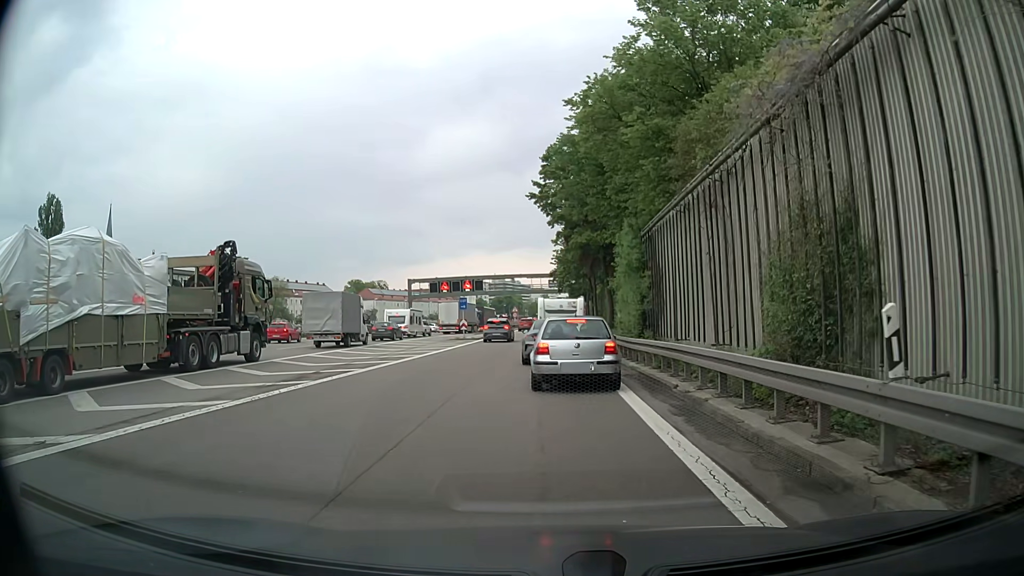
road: motorway_link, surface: asphalt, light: Day
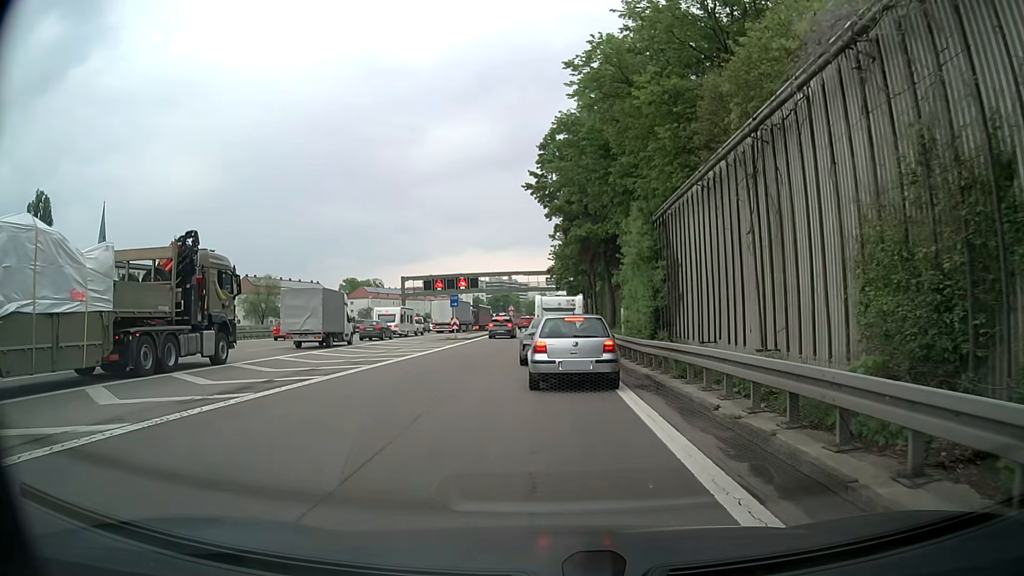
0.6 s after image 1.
(0.0, +3.3) m; 0°
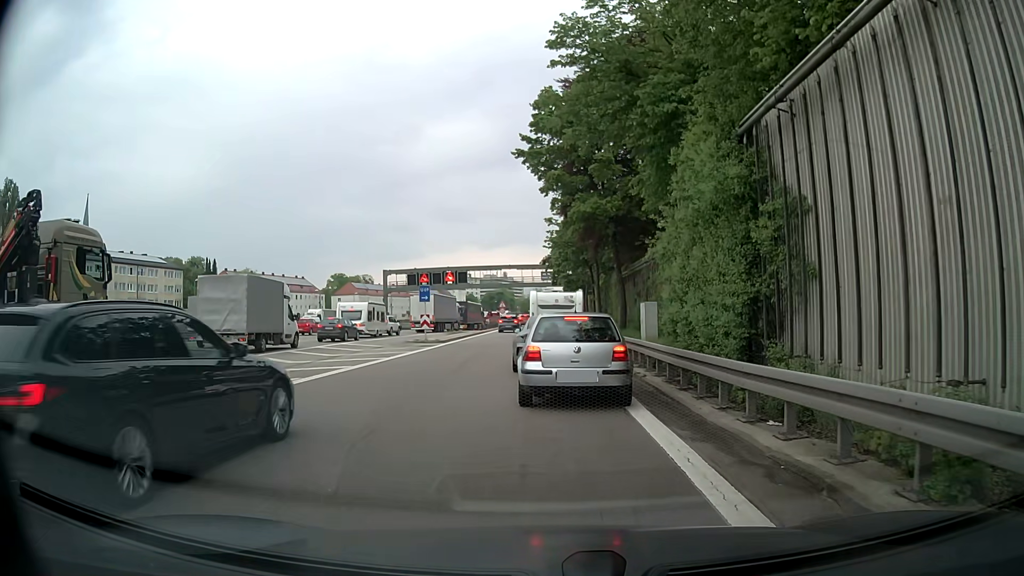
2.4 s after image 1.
(+0.1, +9.6) m; +1°
